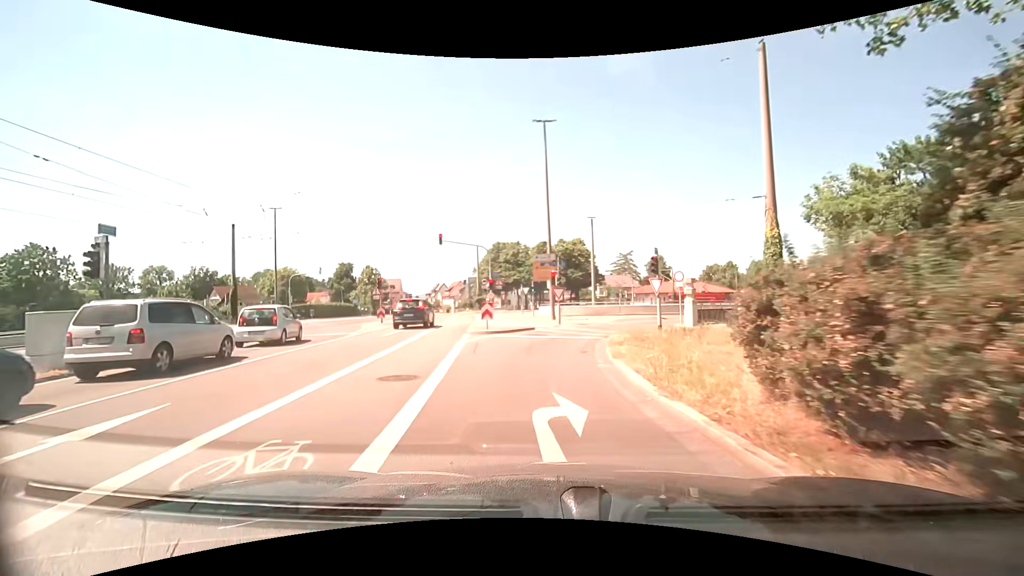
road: tertiary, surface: asphalt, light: Day
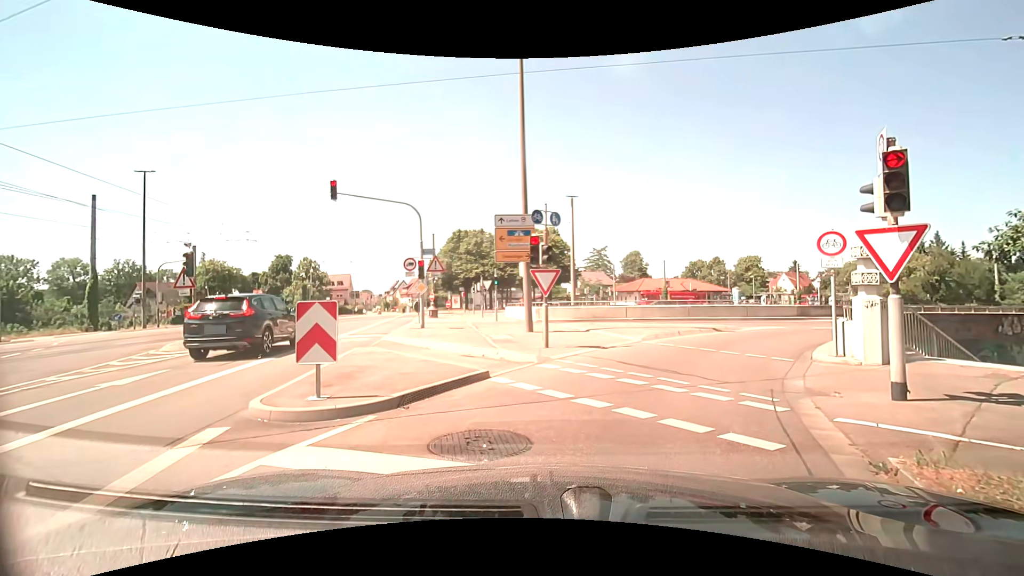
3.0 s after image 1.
(-0.4, +14.7) m; +1°
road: tertiary_link
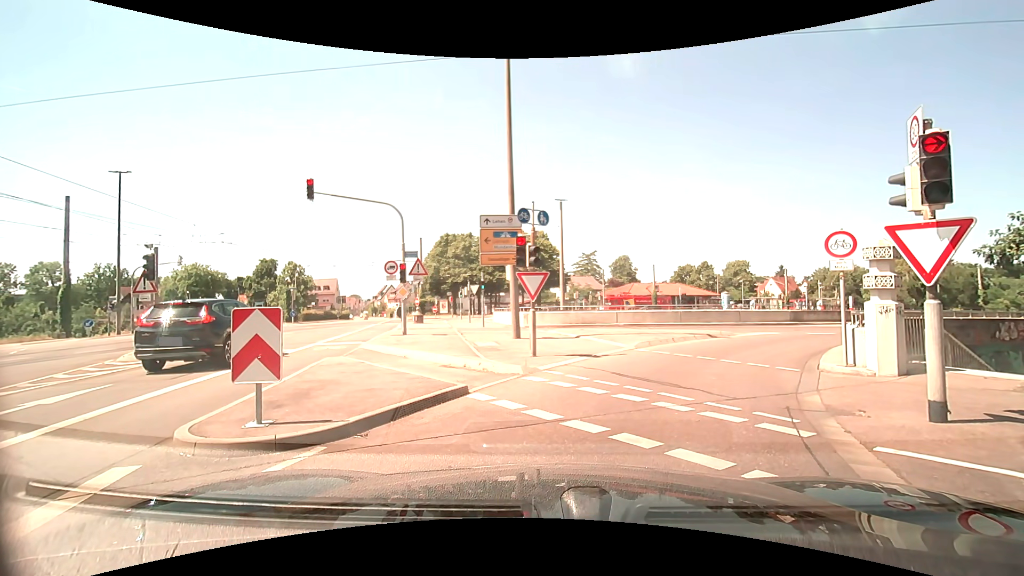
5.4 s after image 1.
(0.0, +0.9) m; 0°
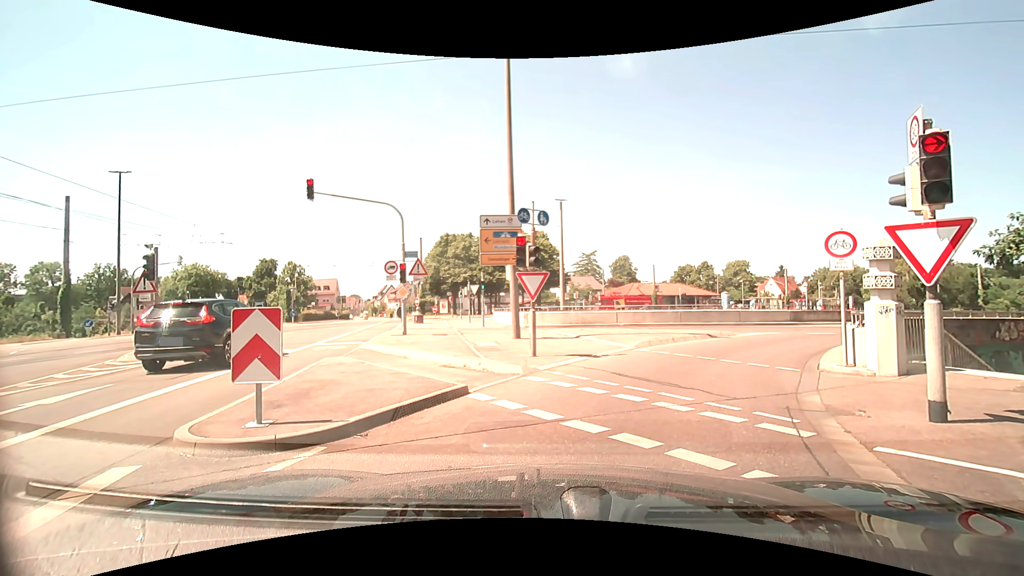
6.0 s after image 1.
(0.0, 0.0) m; 0°
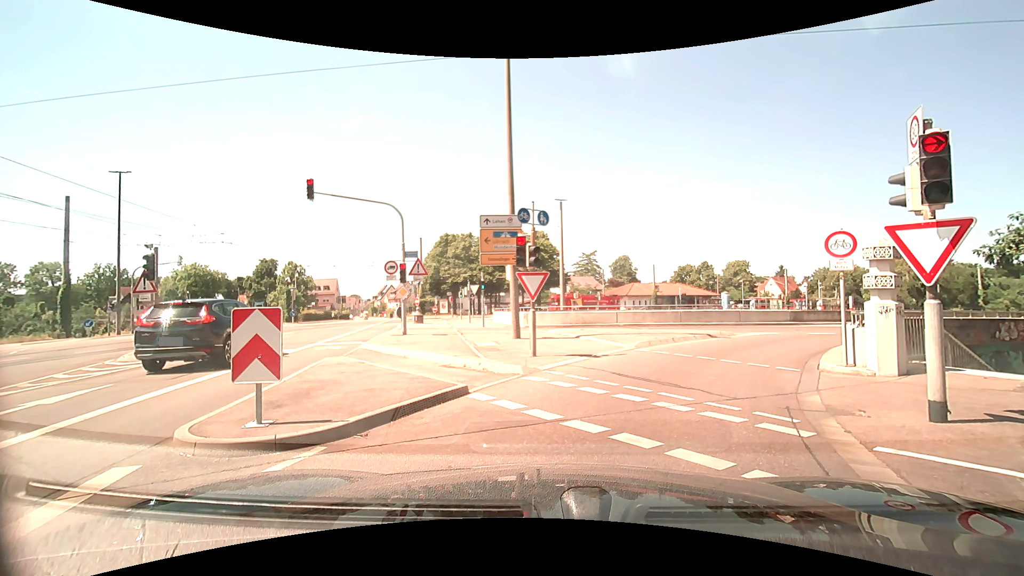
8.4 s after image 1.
(0.0, 0.0) m; 0°
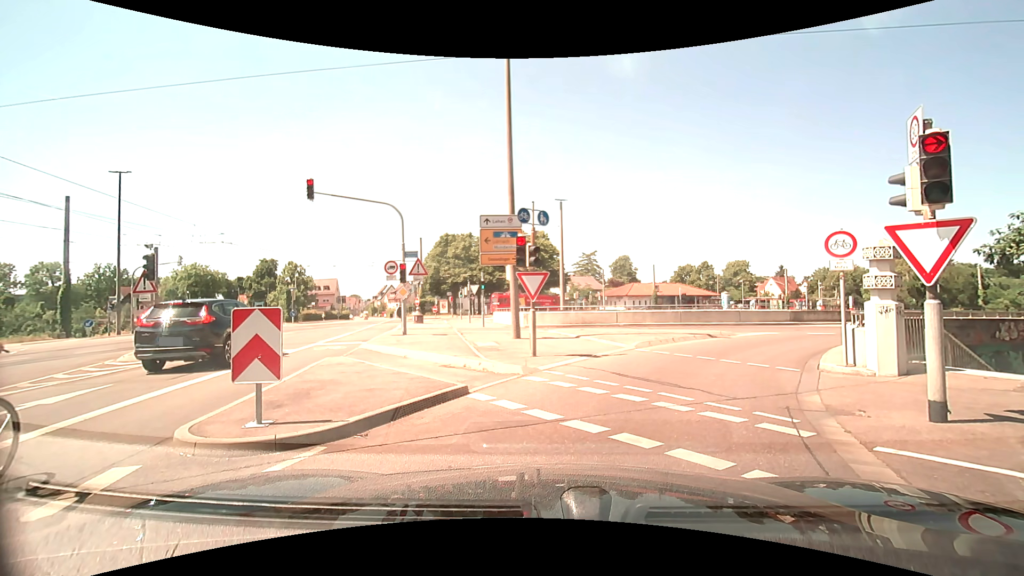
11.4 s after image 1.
(0.0, 0.0) m; 0°
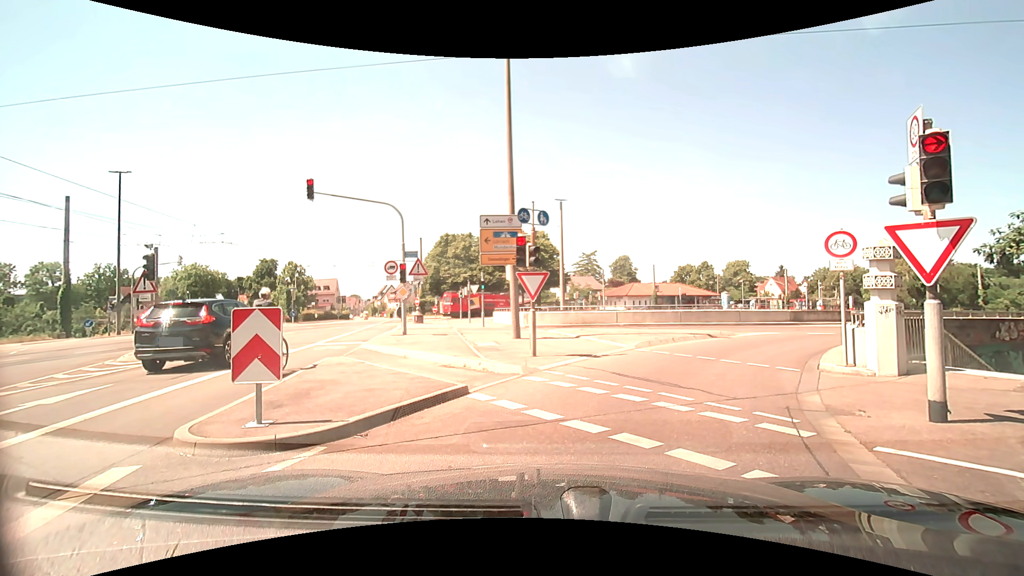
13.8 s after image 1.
(0.0, 0.0) m; 0°
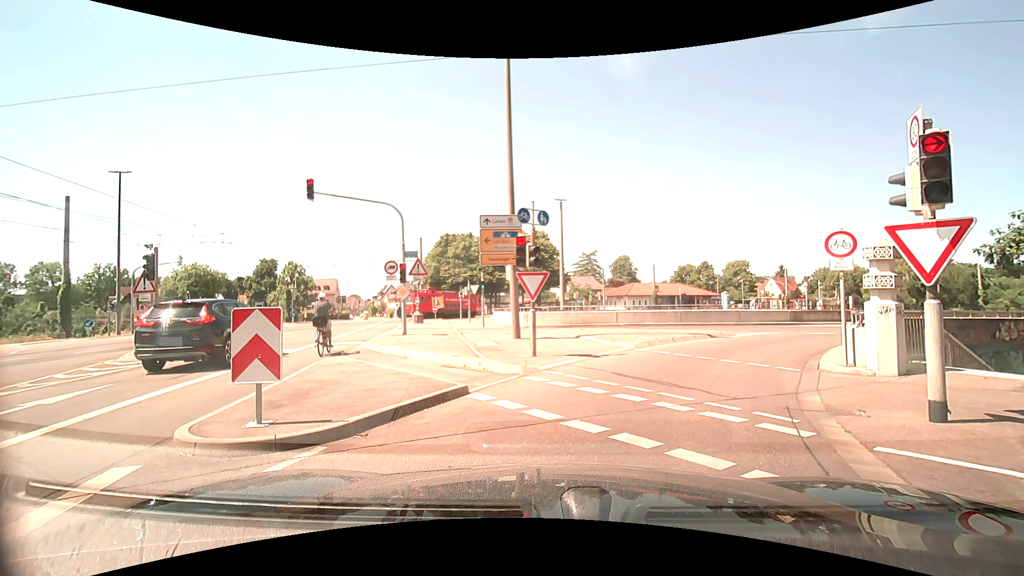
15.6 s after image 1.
(0.0, 0.0) m; 0°
(+2, +10) (+7, +18) (+14, +25) (+23, +30) (+32, +34) (+41, +38) (+50, +42) (+59, +46) (+68, +50) (+78, +54) m
